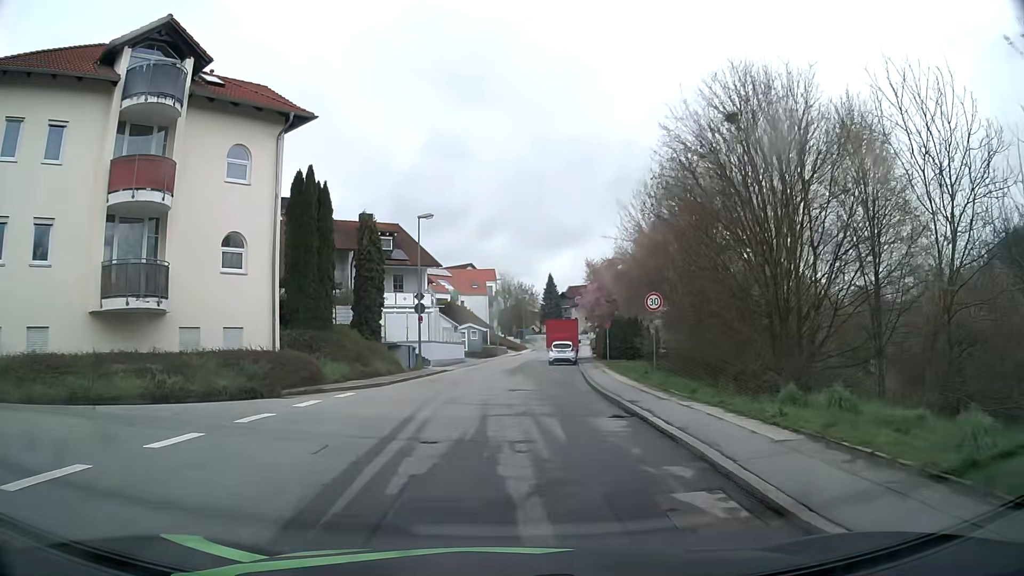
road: residential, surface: asphalt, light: Day
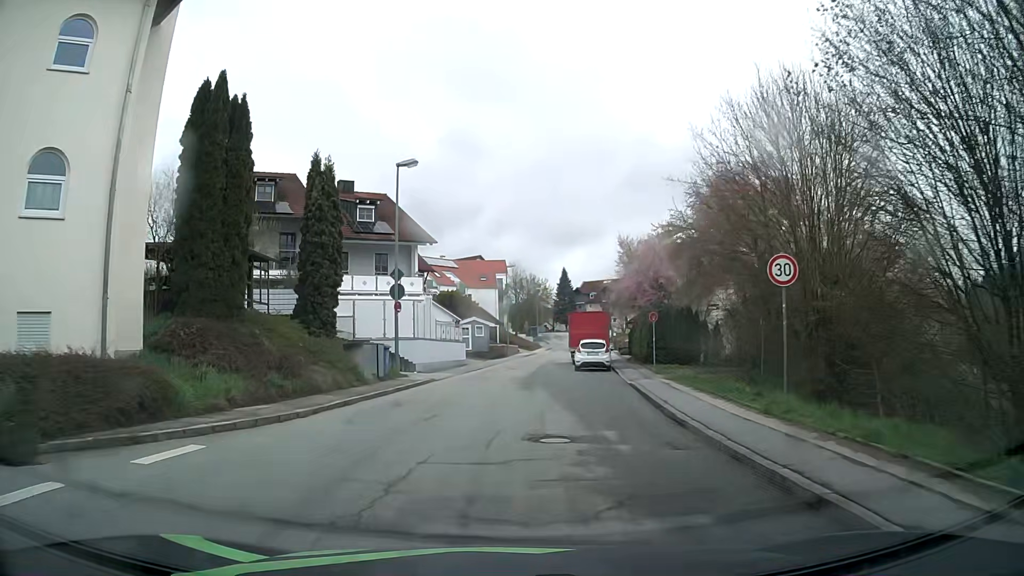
(-0.2, +10.2) m; -2°
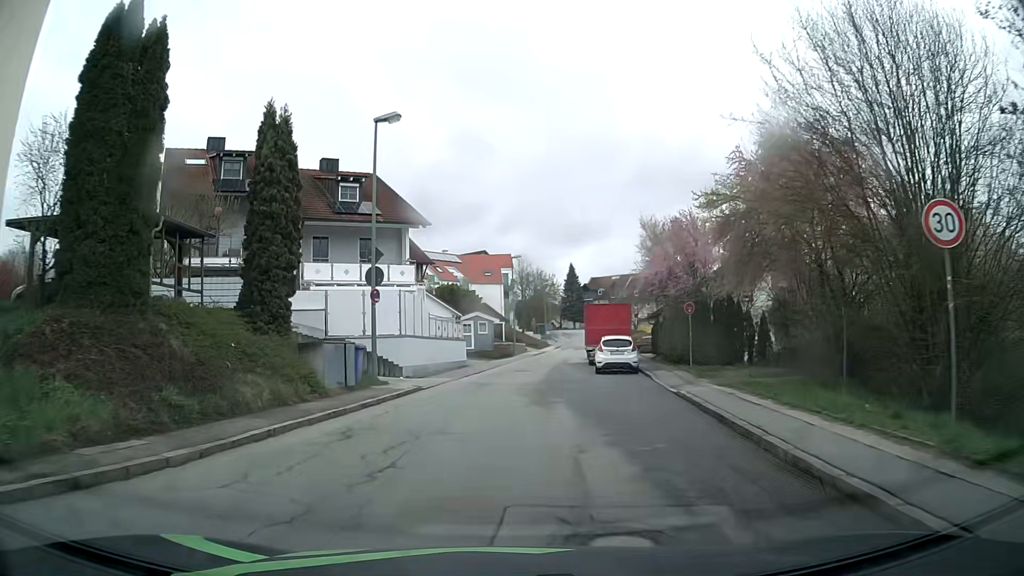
(0.0, +5.2) m; -1°
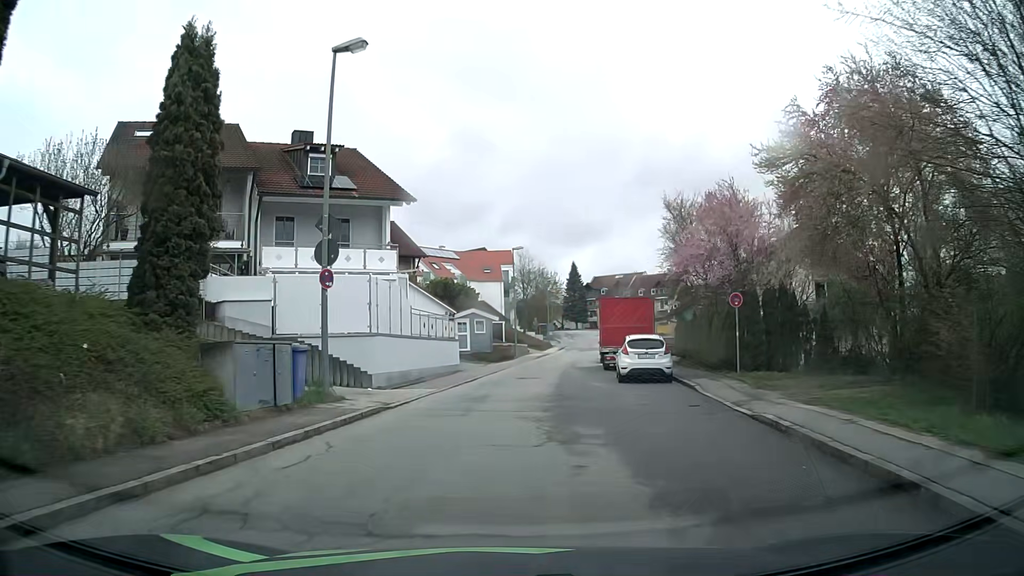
(0.0, +5.3) m; 0°
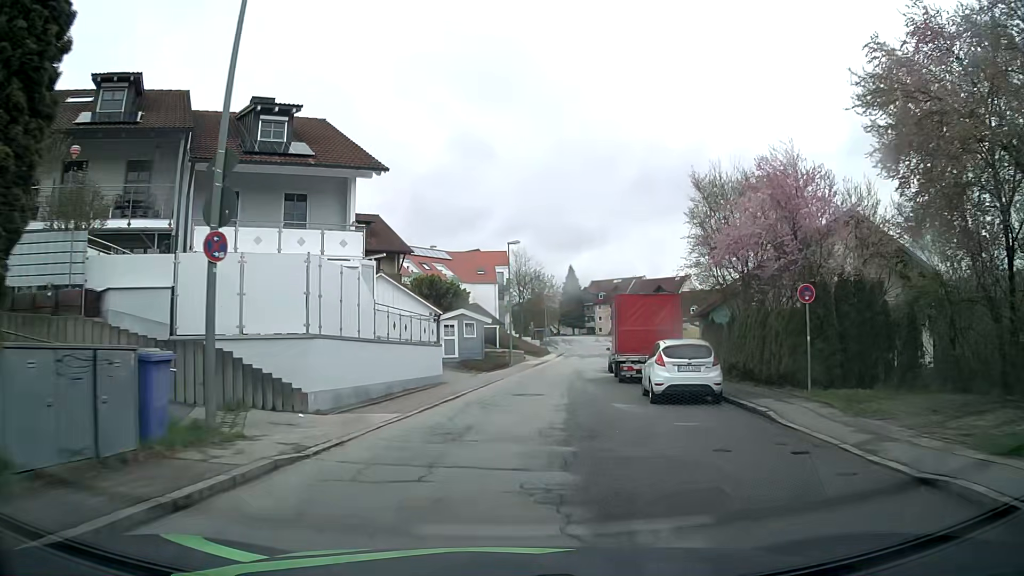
(0.0, +5.4) m; +1°
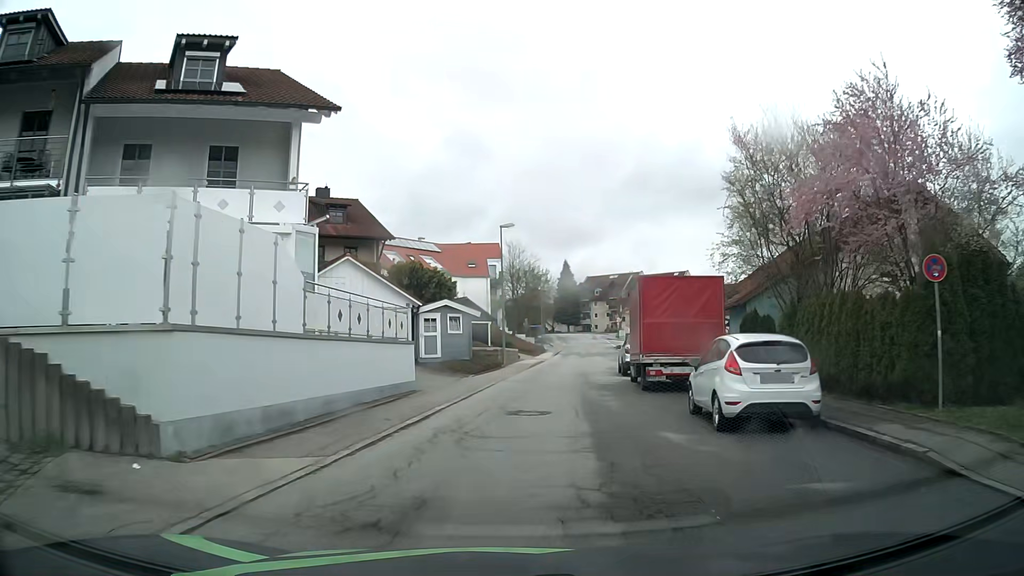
(-0.1, +5.4) m; -1°
